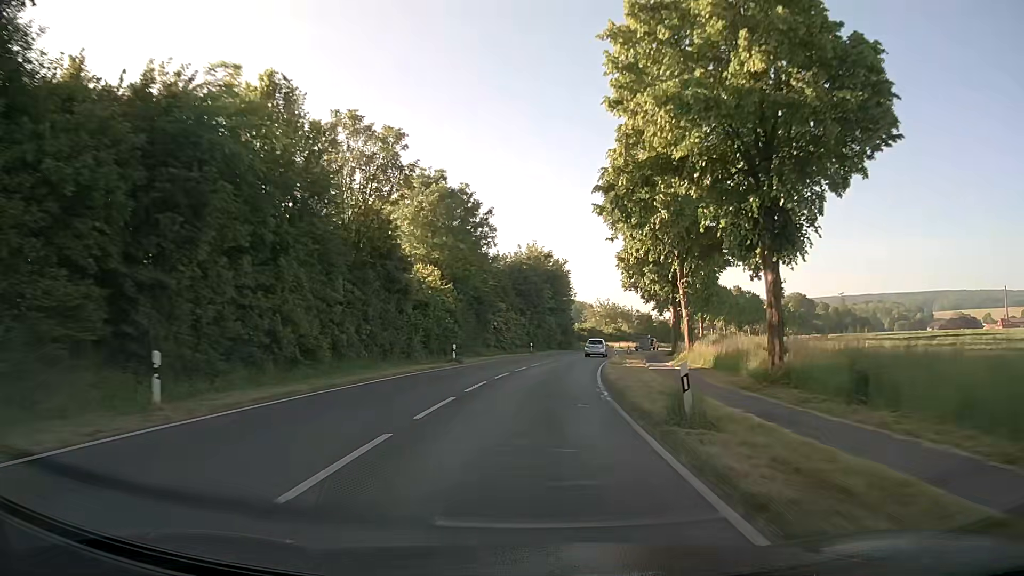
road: secondary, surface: asphalt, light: Day
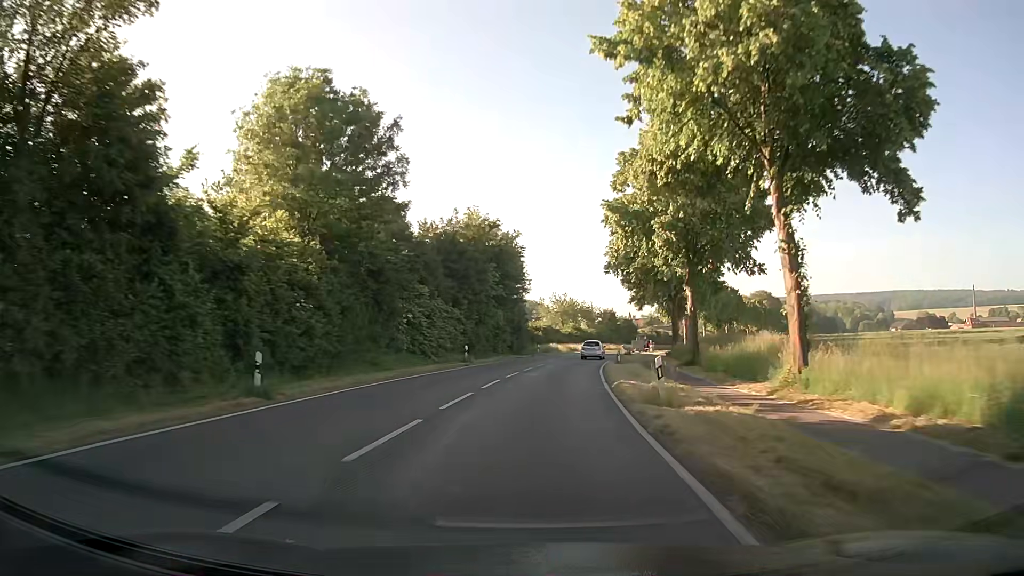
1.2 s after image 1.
(+1.0, +22.1) m; +5°
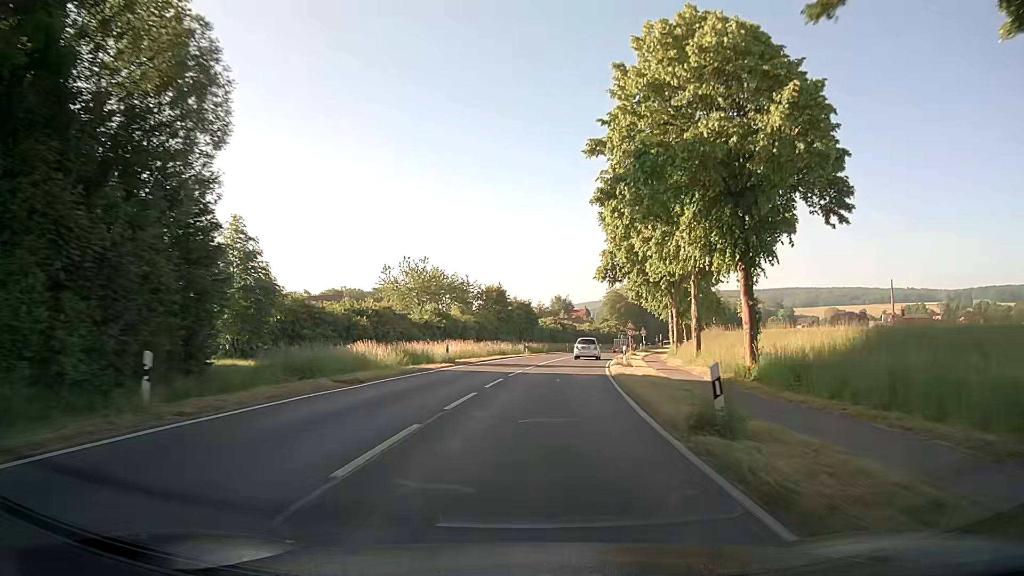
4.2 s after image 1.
(+4.9, +54.9) m; +10°
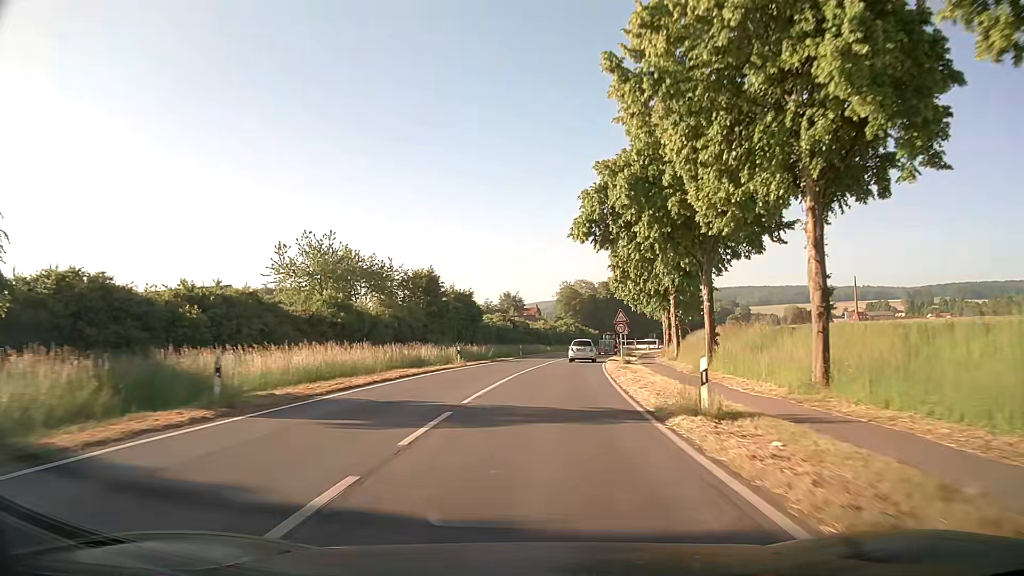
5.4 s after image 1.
(+0.9, +22.0) m; +5°
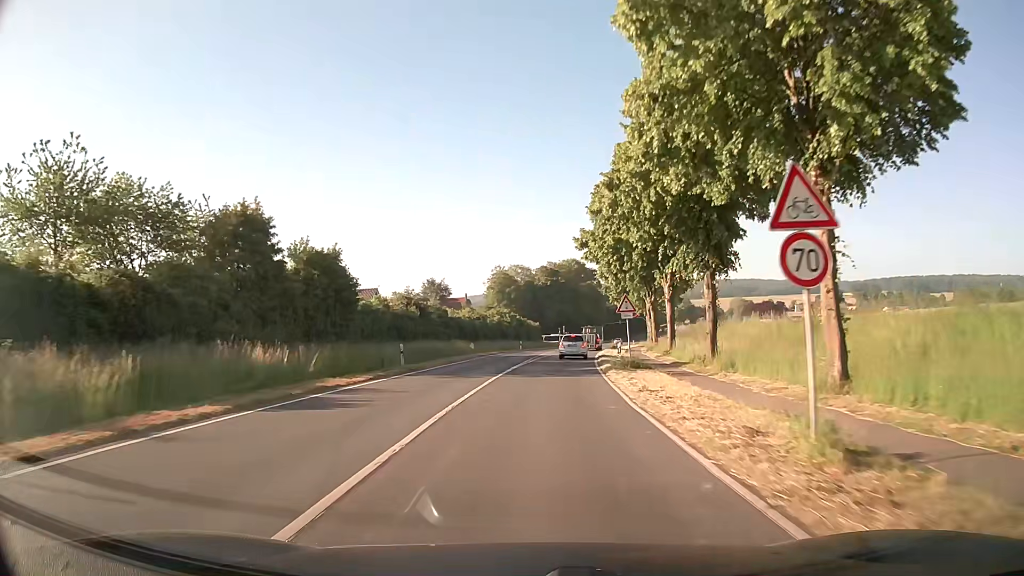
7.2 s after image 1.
(+1.6, +32.3) m; +6°
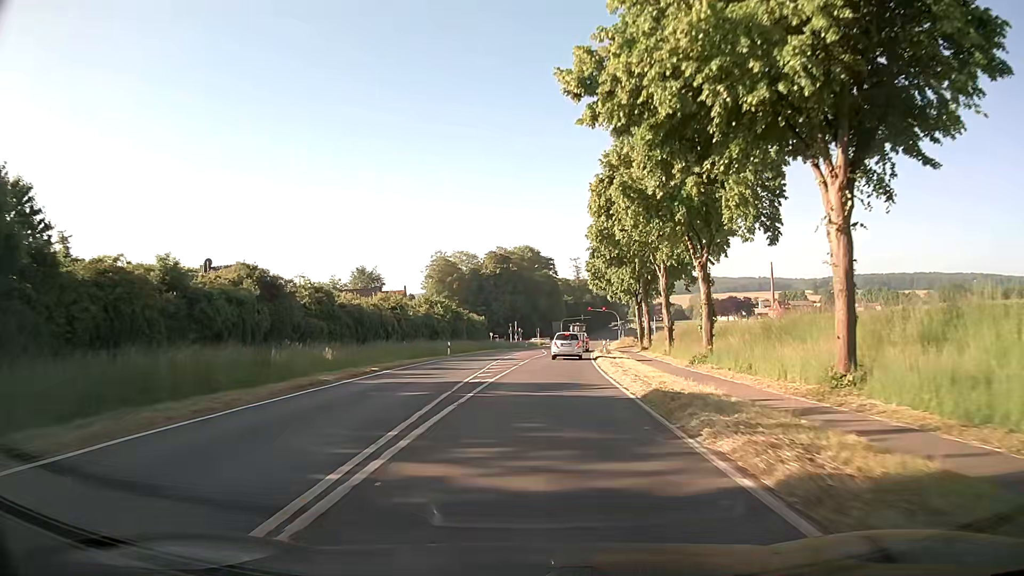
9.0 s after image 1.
(+0.9, +30.4) m; +4°
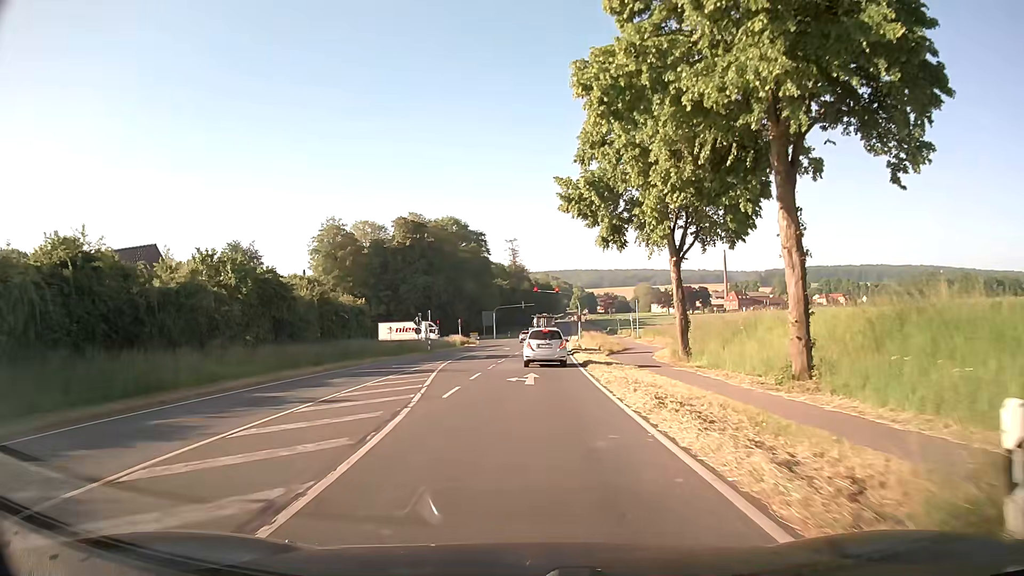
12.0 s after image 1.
(+2.3, +43.8) m; +6°
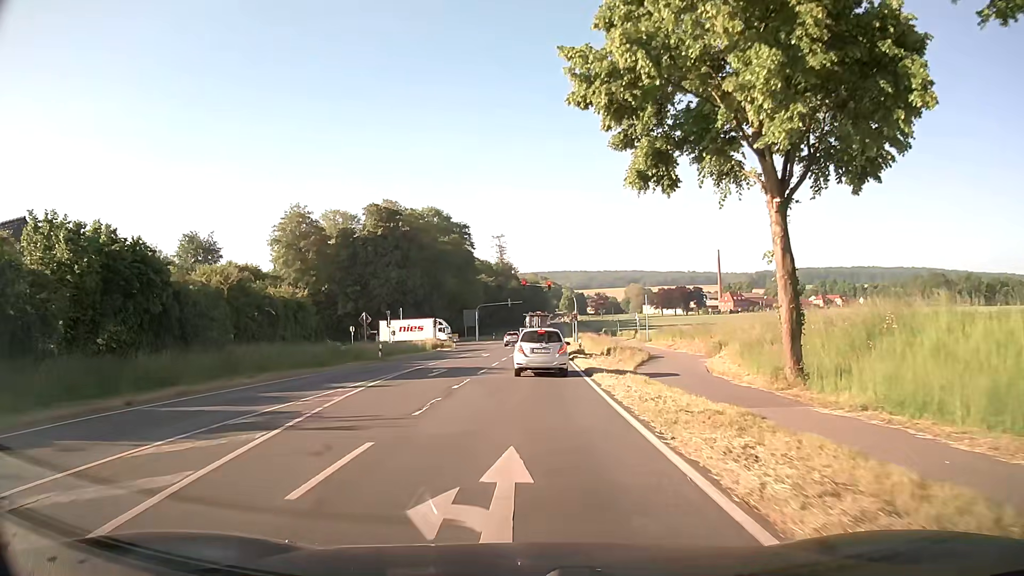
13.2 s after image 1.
(+0.1, +14.2) m; +1°
(0, +10) (0, +20) (0, +30) (0, +40) (+1, +50) (+1, +60) (+1, +70) (+2, +80) (+2, +90) (+3, +100) m
